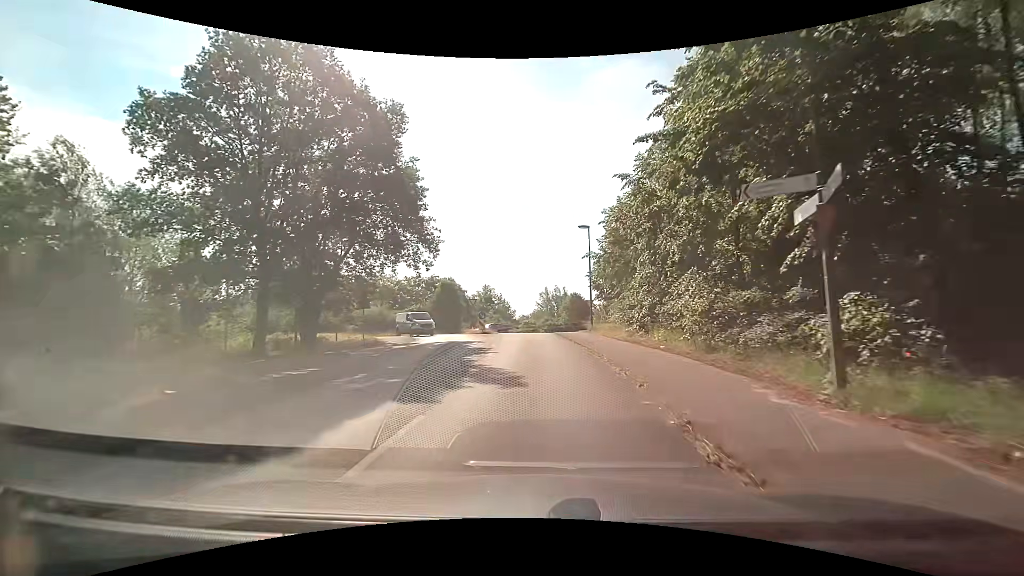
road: tertiary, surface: asphalt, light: Day
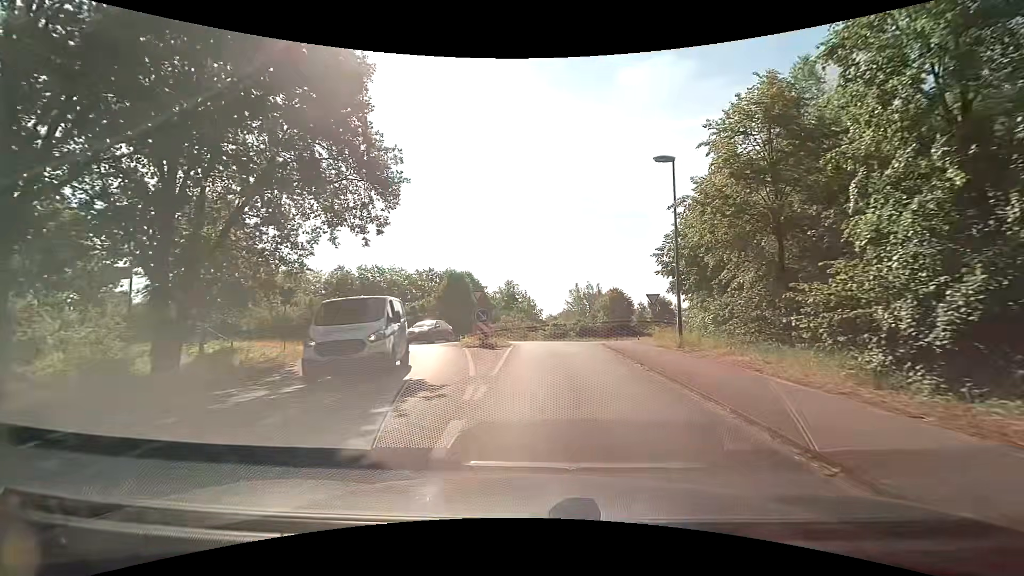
(-0.5, +15.4) m; -3°
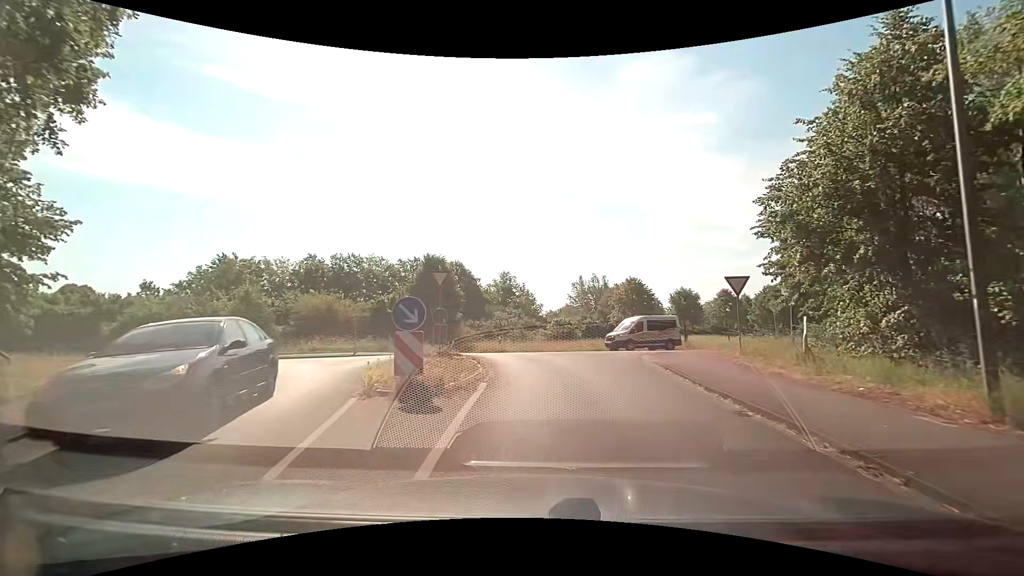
(0.0, +12.7) m; +1°
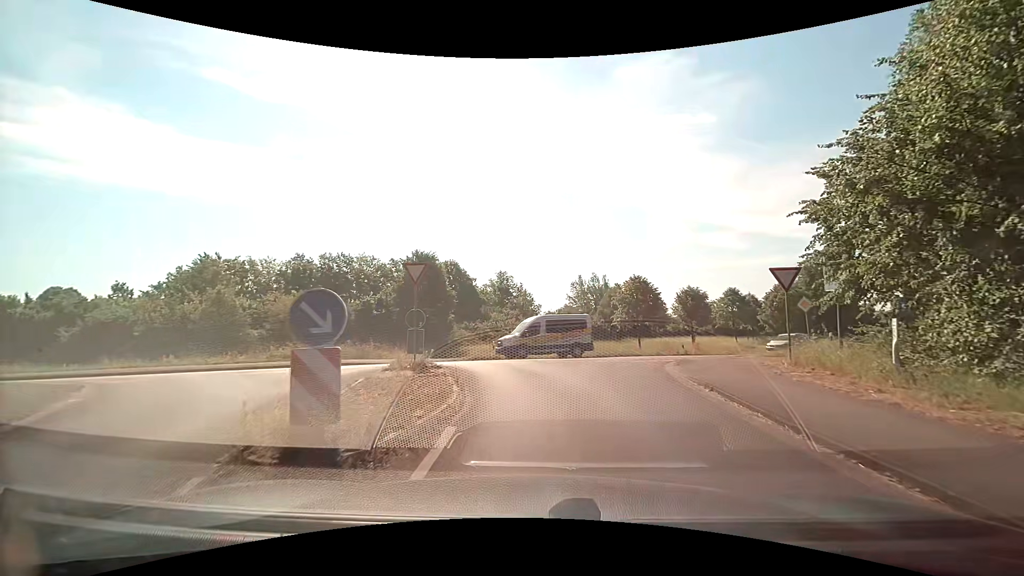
(0.0, +3.6) m; -1°
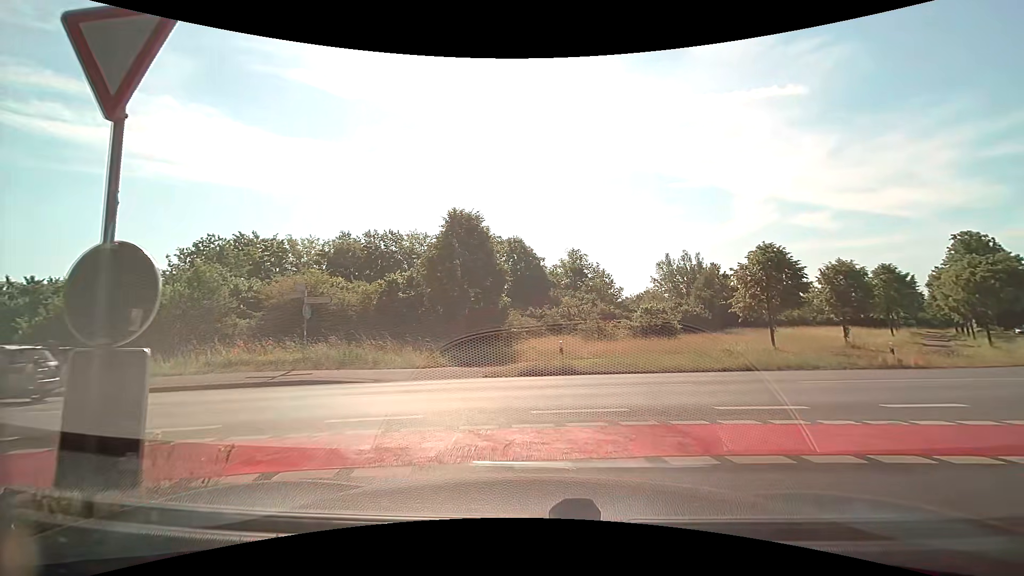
(-0.5, +12.9) m; -8°
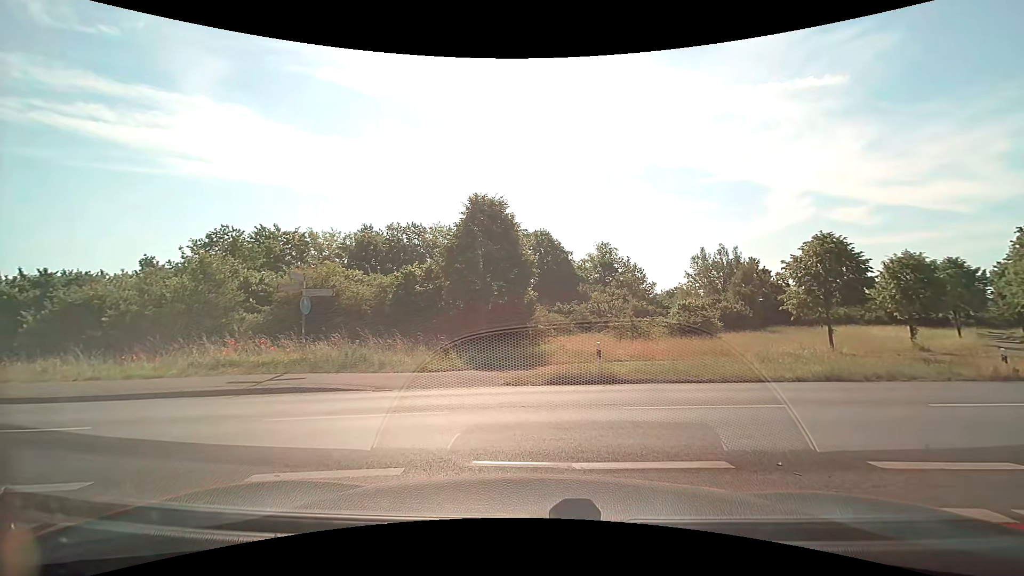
(-0.1, +2.7) m; -5°
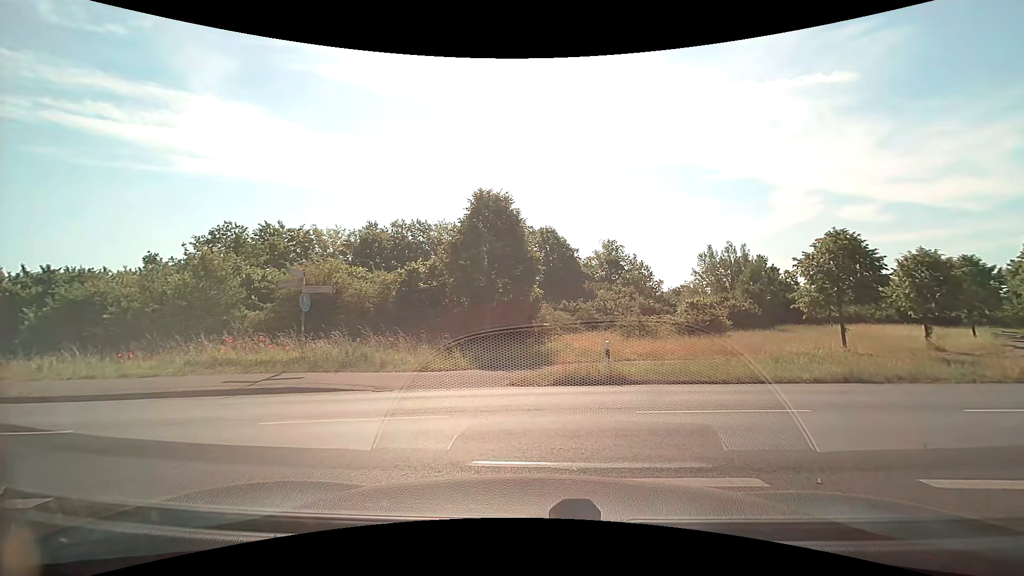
(0.0, +0.5) m; 0°
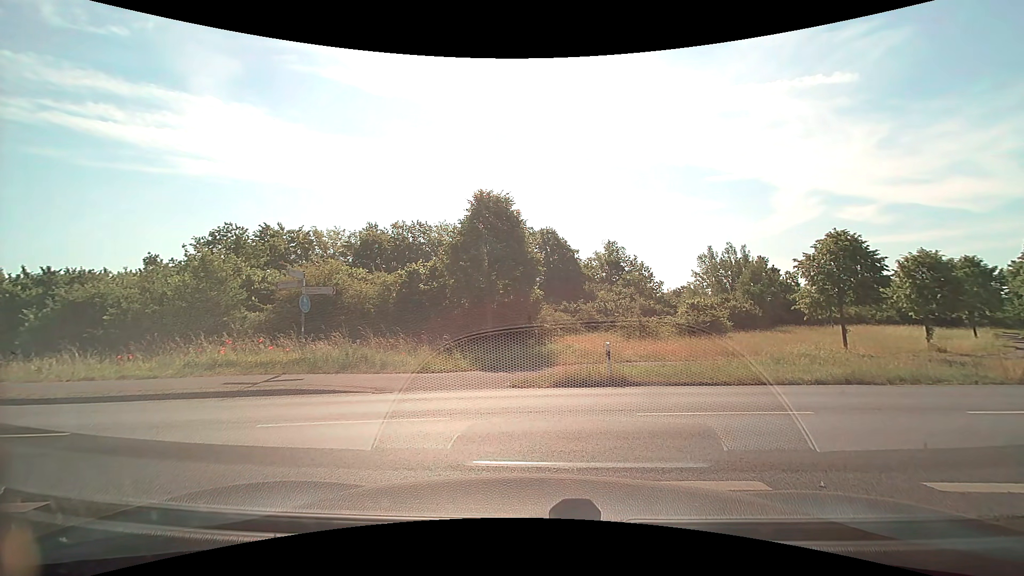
(0.0, +0.1) m; 0°
(-4, +9) (-13, +12) (-23, +15) (-32, +17) (-41, +21) (-50, +27) (-58, +33) (-64, +40) (-70, +49) (-75, +57) m
